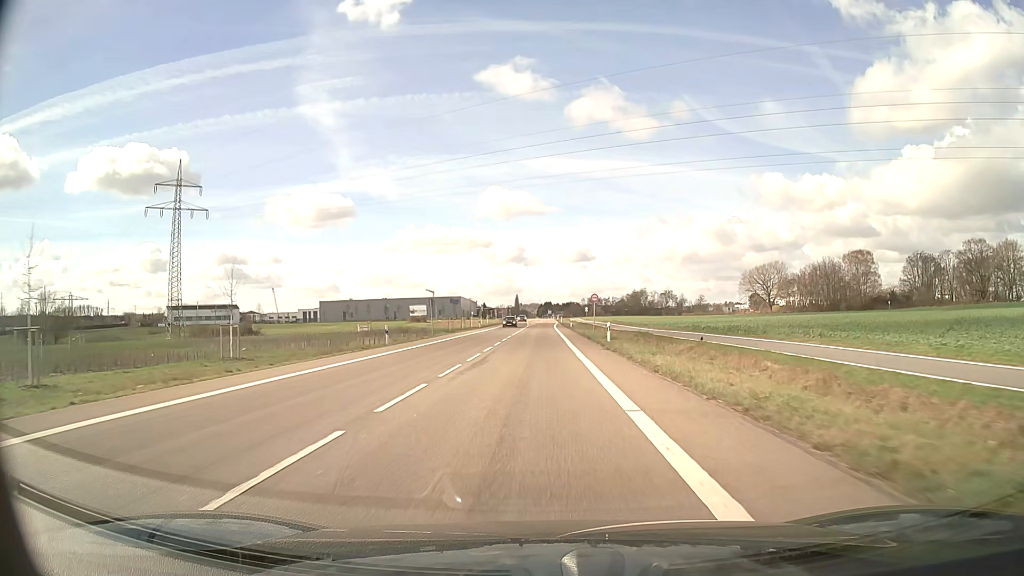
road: secondary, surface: asphalt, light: Day
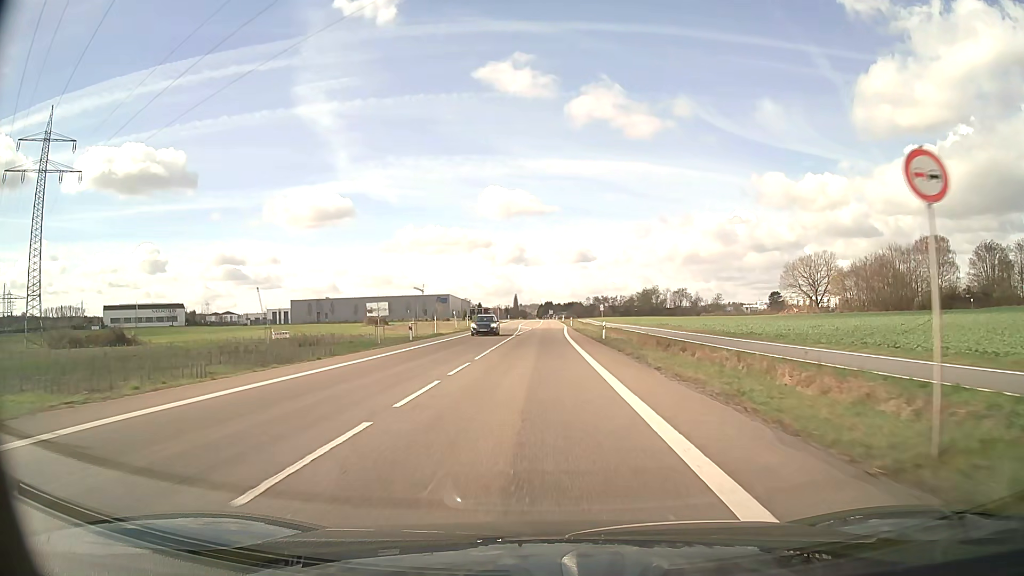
(0.0, +45.0) m; 0°
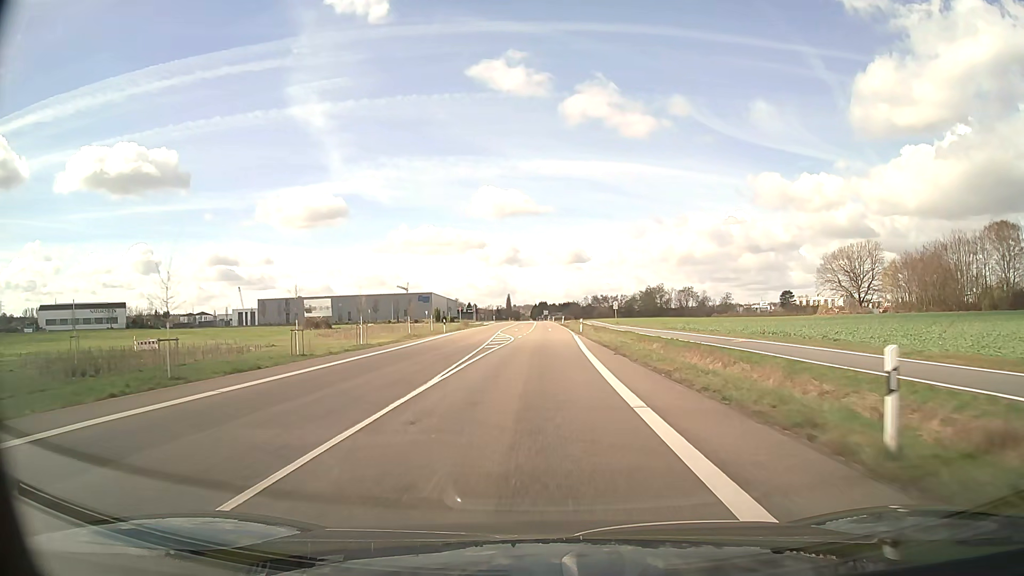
(+0.1, +33.8) m; 0°
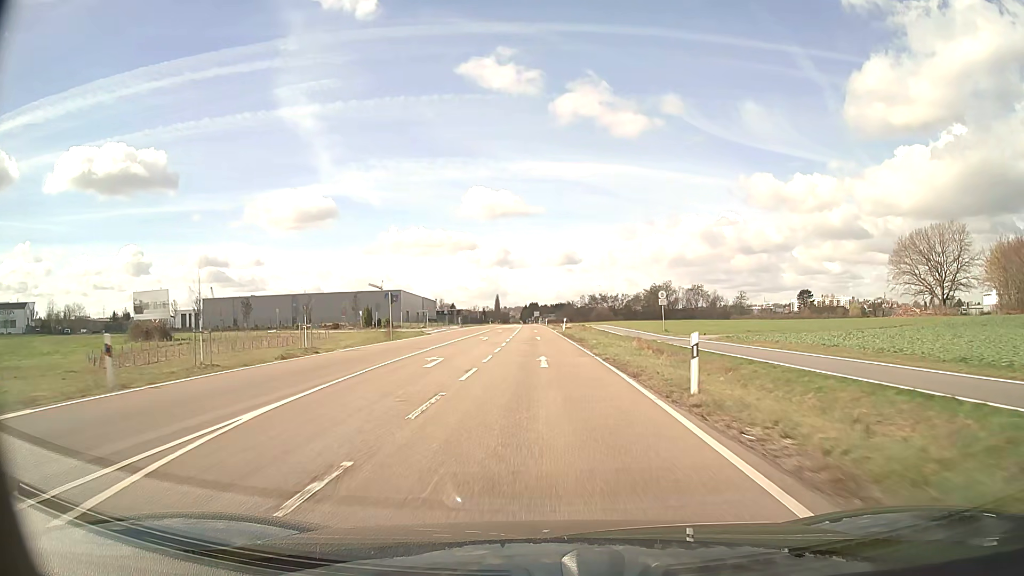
(+0.4, +45.0) m; +1°
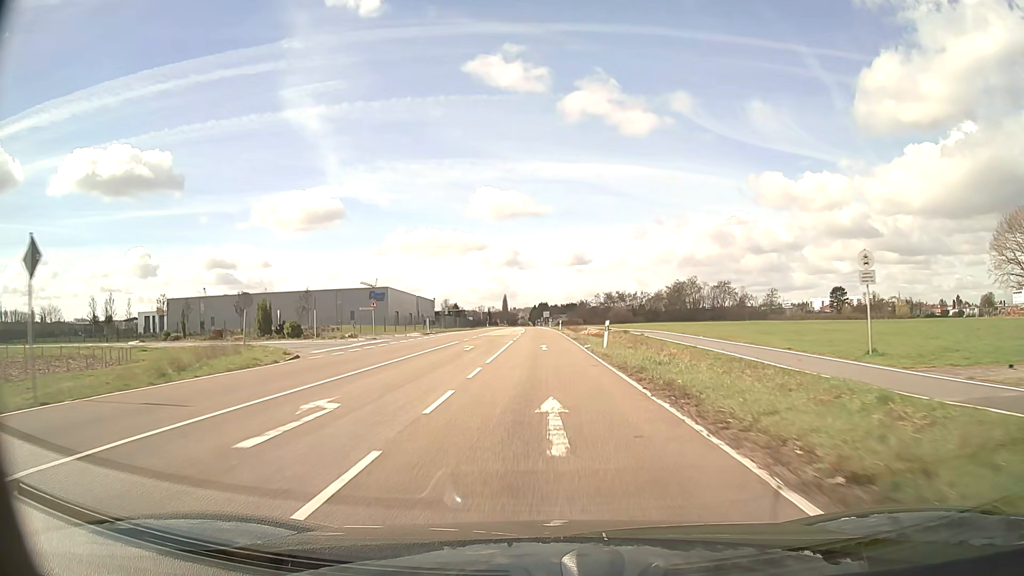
(-0.3, +33.8) m; -1°
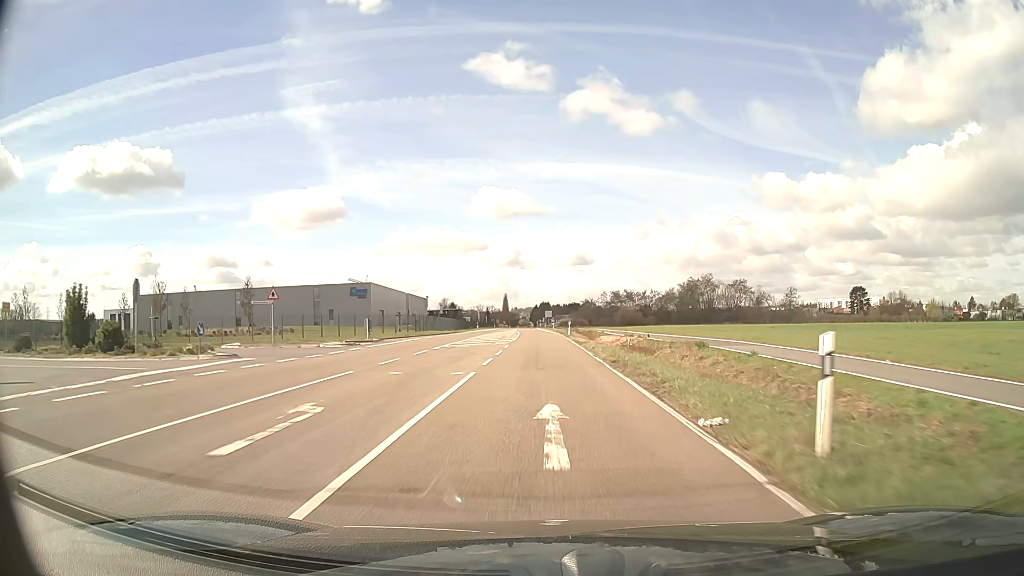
(-0.1, +22.5) m; 0°
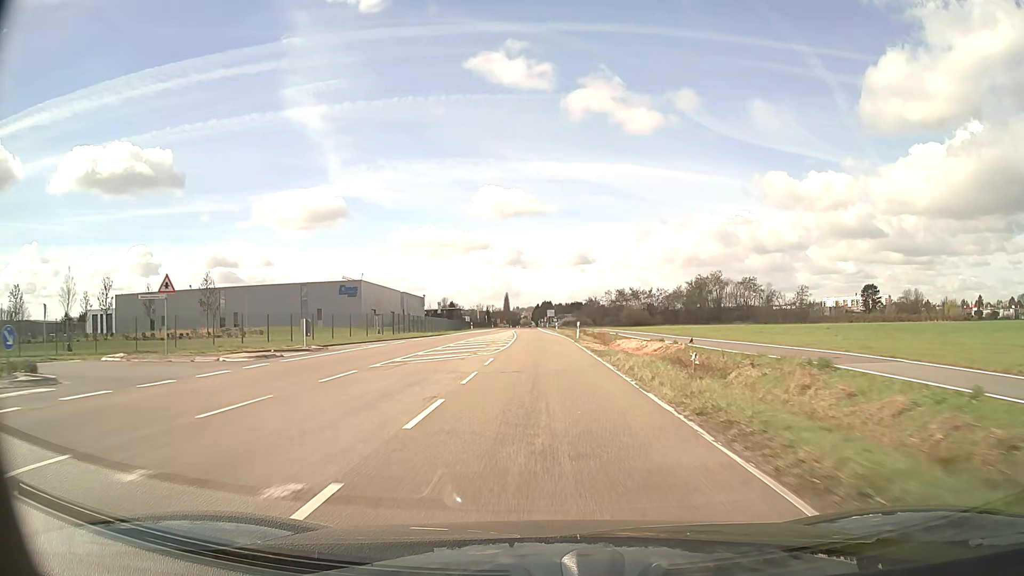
(0.0, +11.3) m; 0°
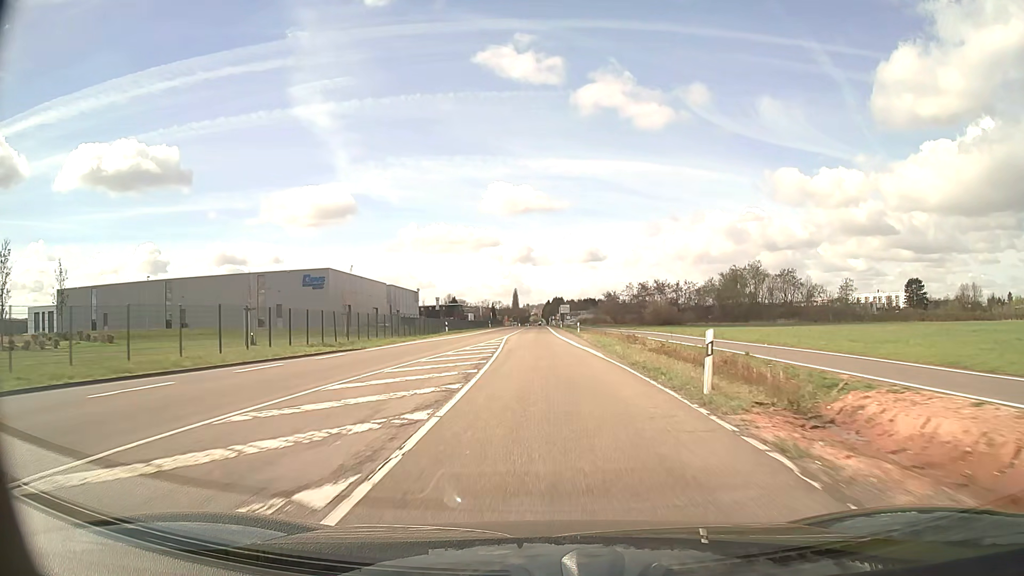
(-0.3, +33.8) m; -1°
(0, +10) (0, +20) (0, +30) (0, +40) (0, +50) (0, +60) (0, +70) (0, +80) (-1, +90) (-1, +100) m
